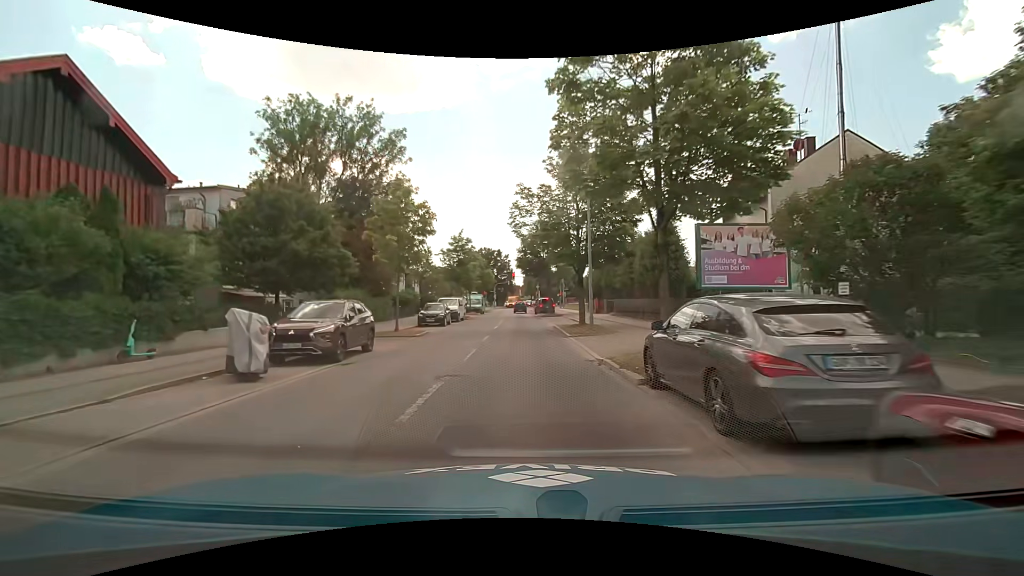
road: secondary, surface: asphalt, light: Day
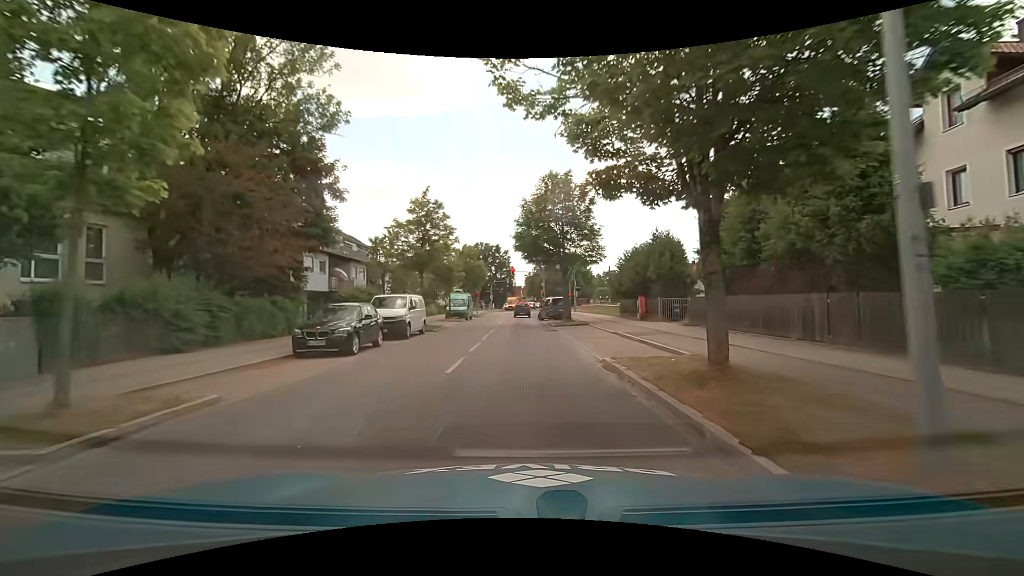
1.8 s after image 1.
(+0.1, +17.3) m; 0°
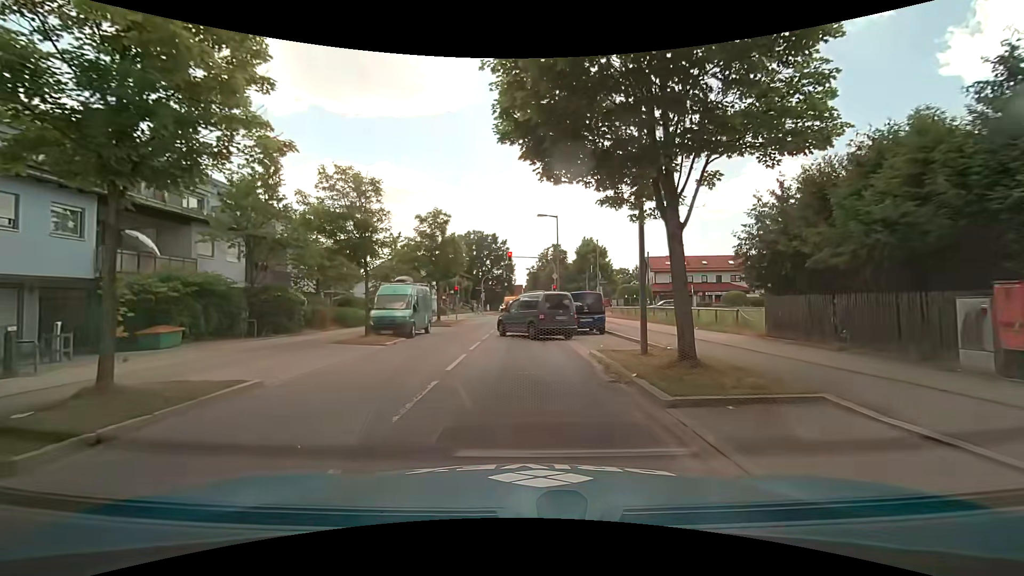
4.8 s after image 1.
(0.0, +21.9) m; 0°
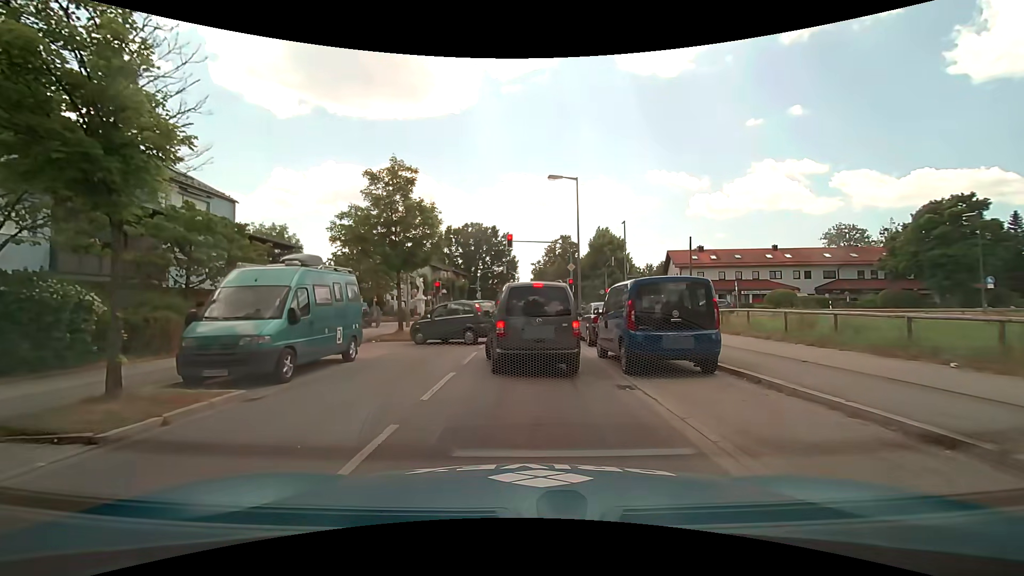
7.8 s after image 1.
(-0.1, +11.7) m; 0°
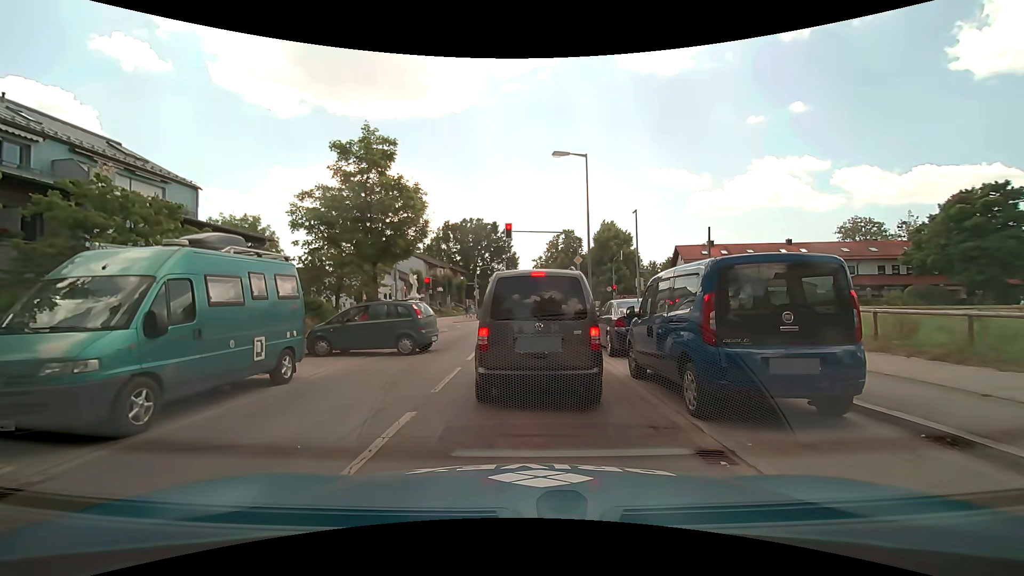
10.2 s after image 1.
(0.0, +3.6) m; -1°
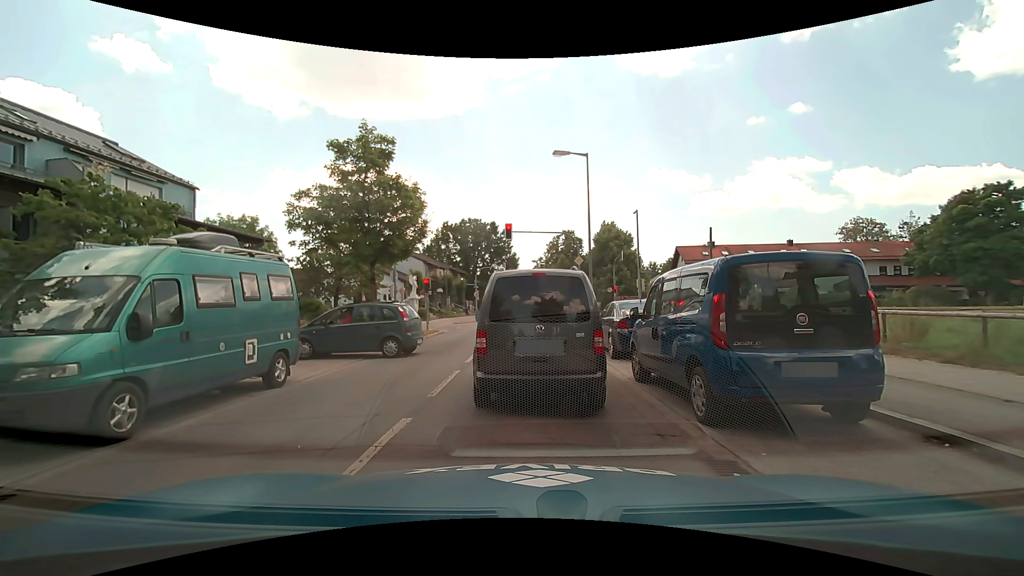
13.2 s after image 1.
(0.0, +0.3) m; 0°
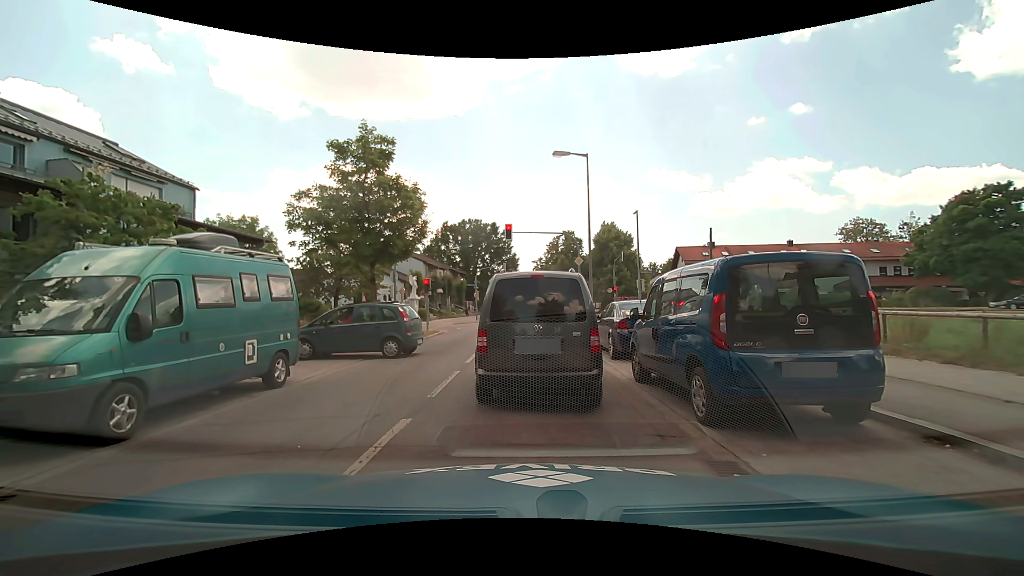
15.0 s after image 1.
(0.0, 0.0) m; 0°
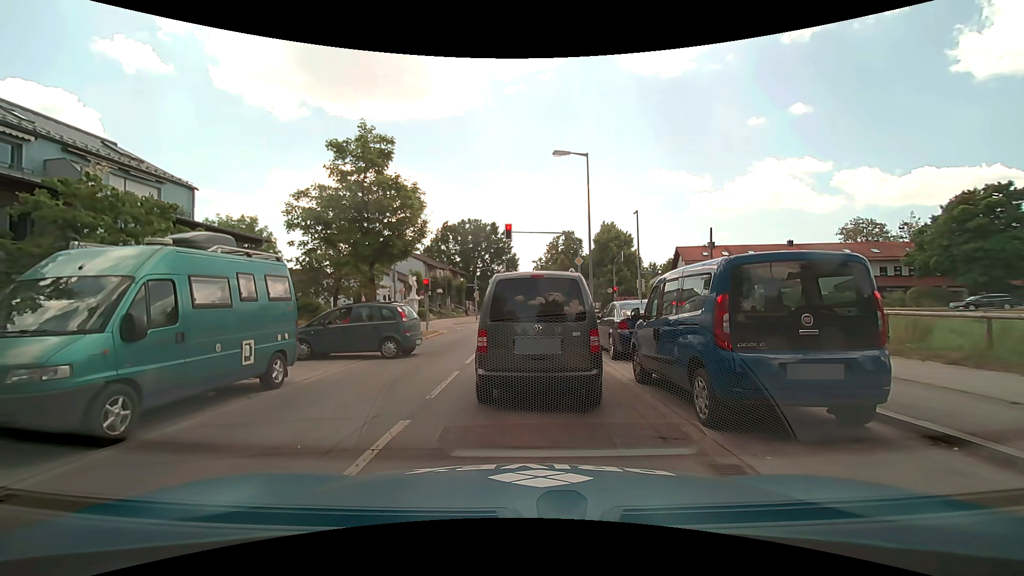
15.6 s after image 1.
(0.0, +0.1) m; 0°
